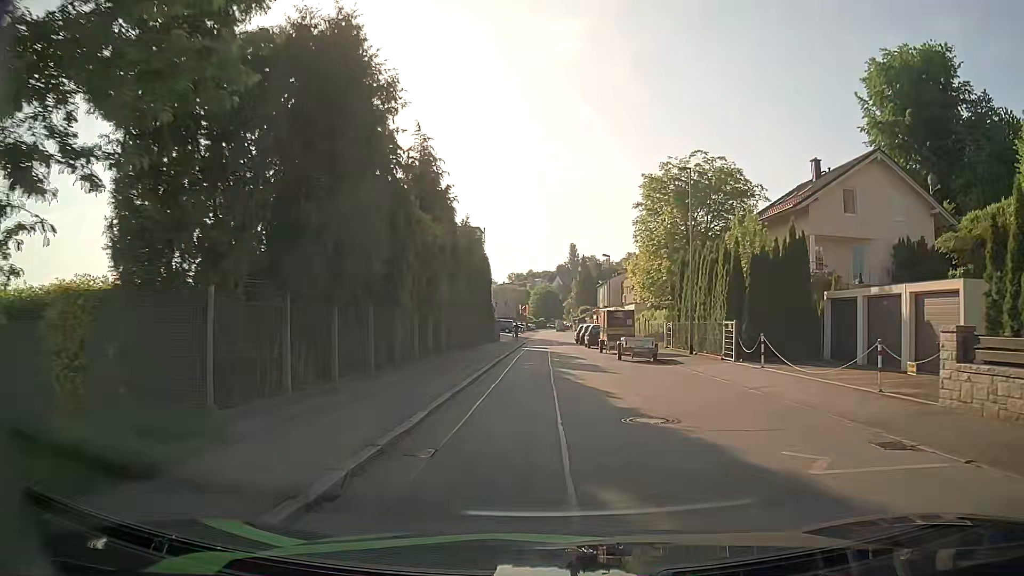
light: Day
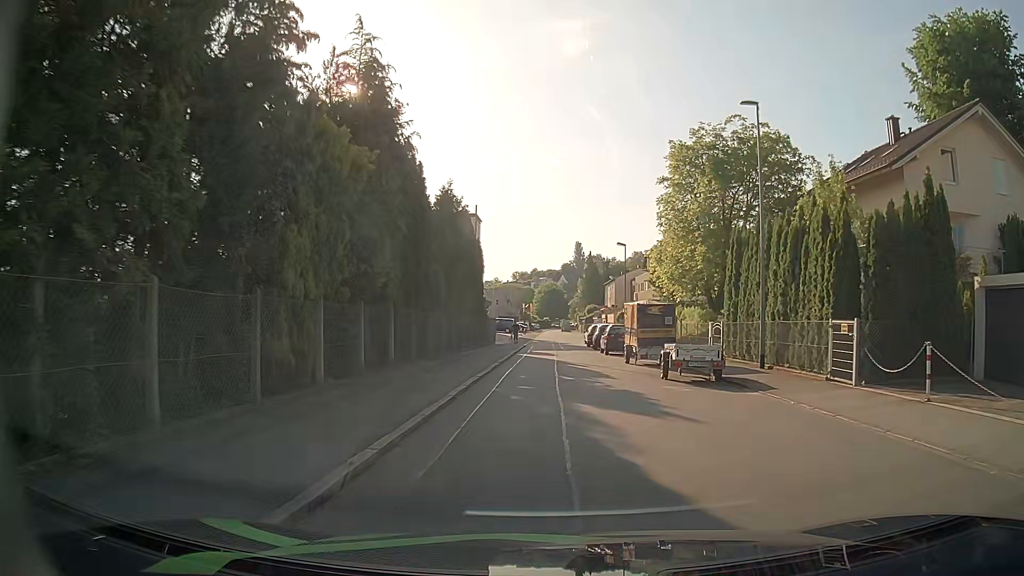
(-0.1, +9.4) m; -1°
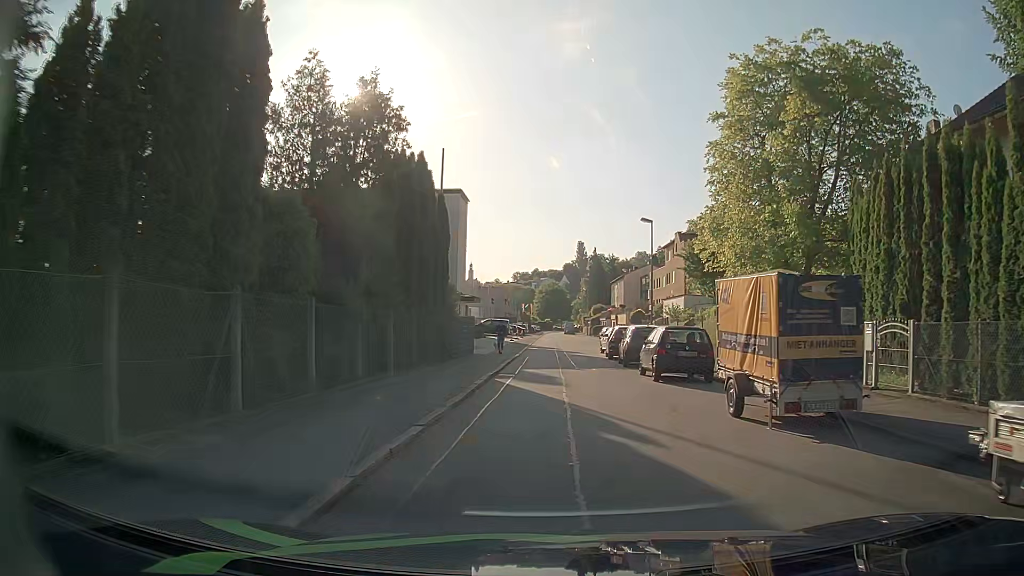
(+0.1, +14.1) m; 0°
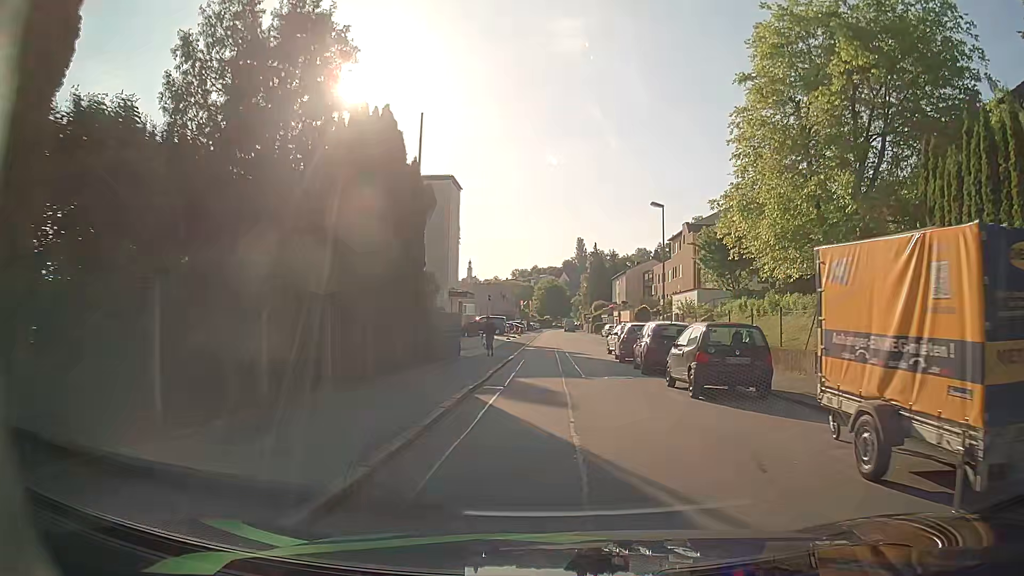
(+0.1, +4.7) m; 0°
